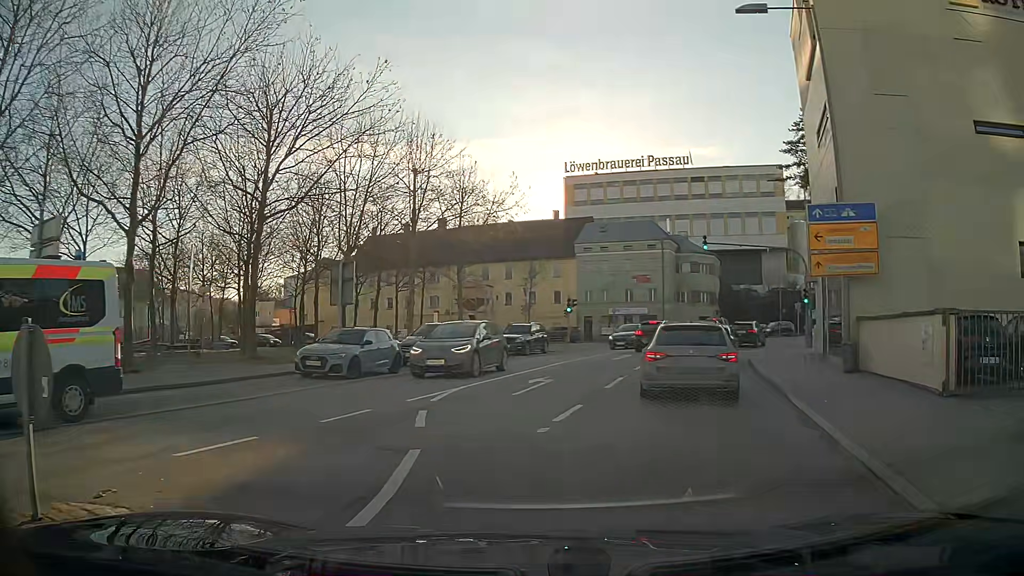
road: residential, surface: asphalt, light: Day
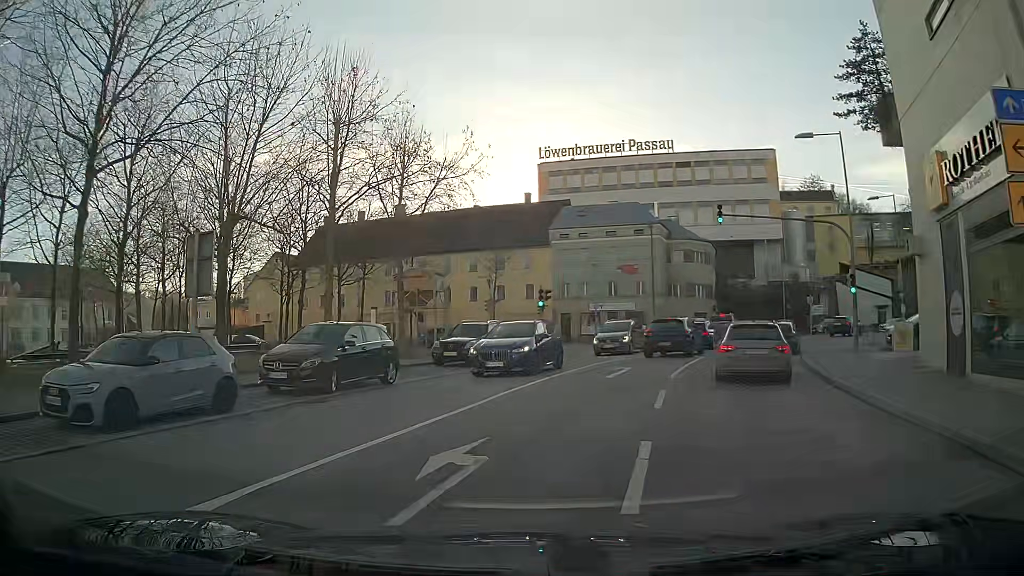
(+0.4, +9.8) m; +1°
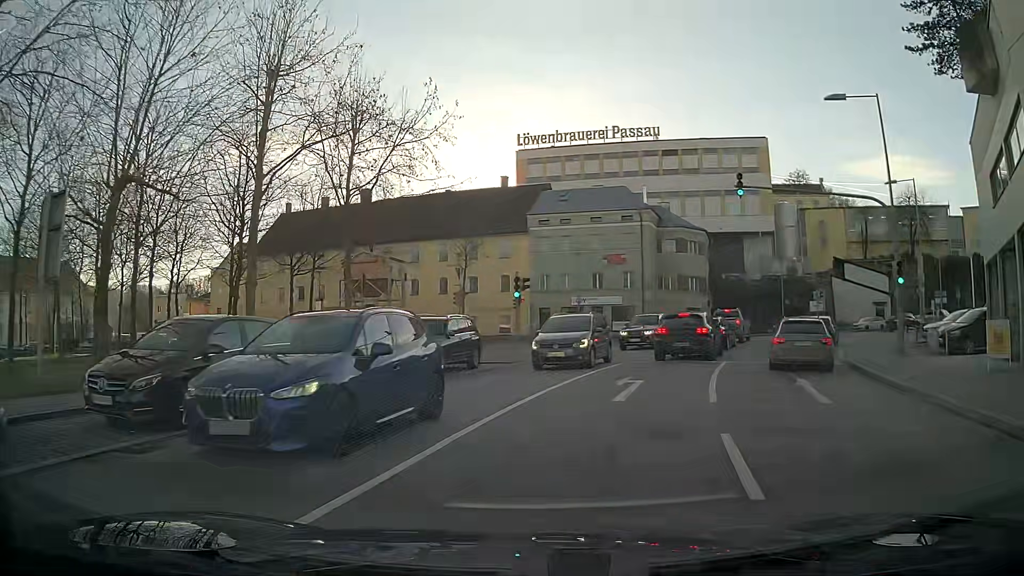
(+0.1, +5.8) m; +3°
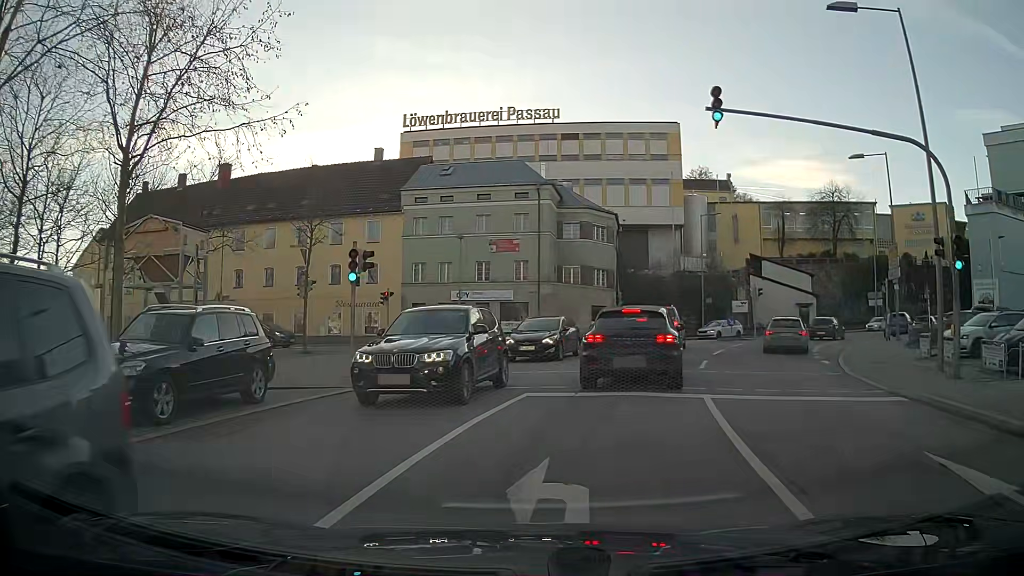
(+0.7, +9.3) m; +9°
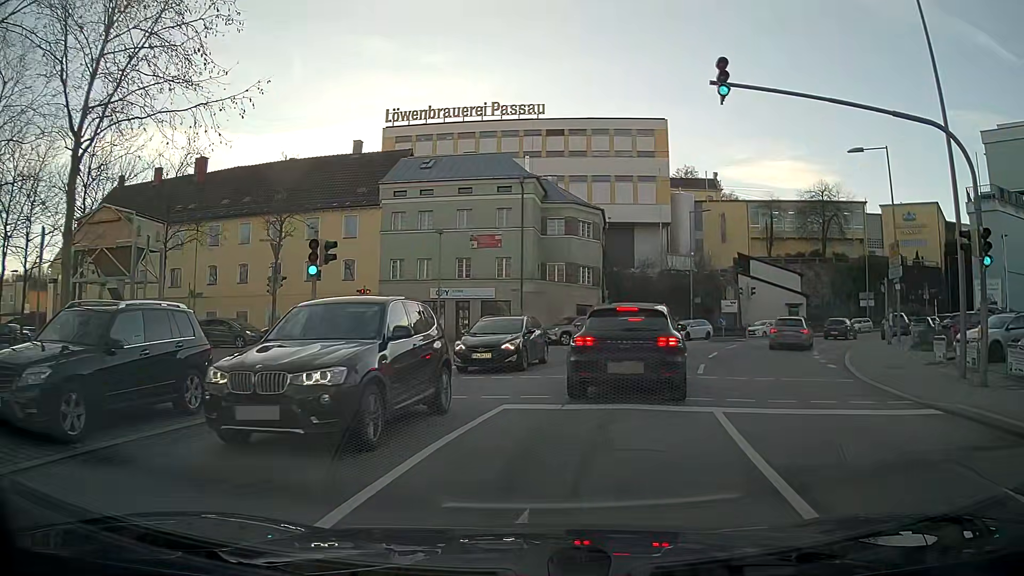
(0.0, +1.8) m; +1°
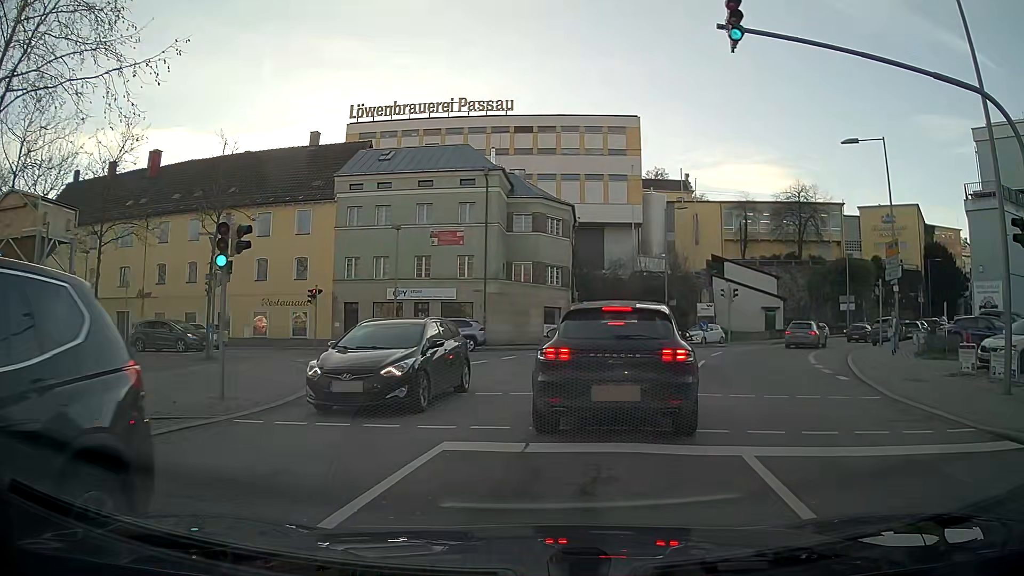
(+0.1, +3.0) m; +3°
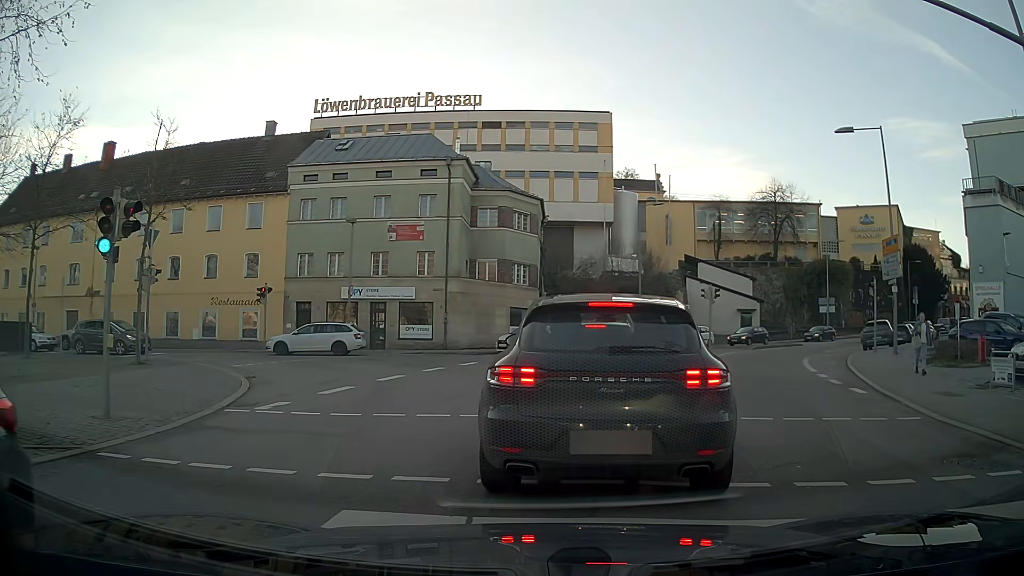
(+0.1, +2.7) m; +3°
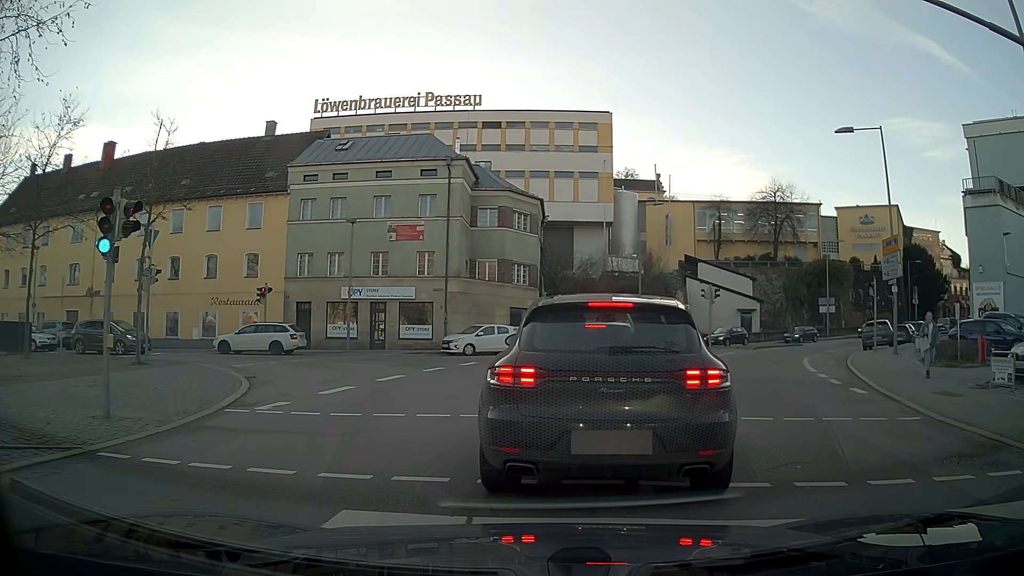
(0.0, 0.0) m; 0°
